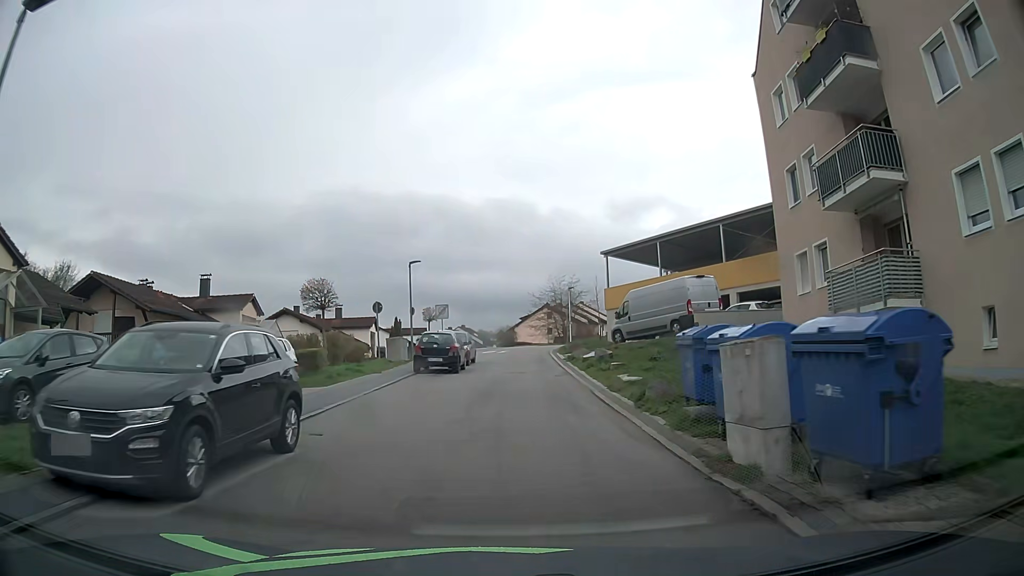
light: Day
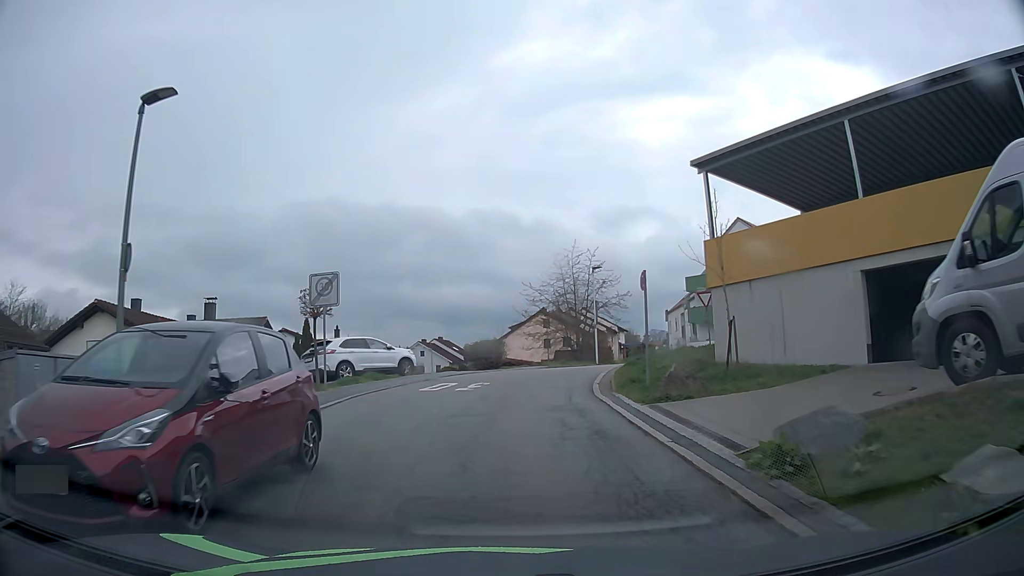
(+0.4, +25.8) m; +1°
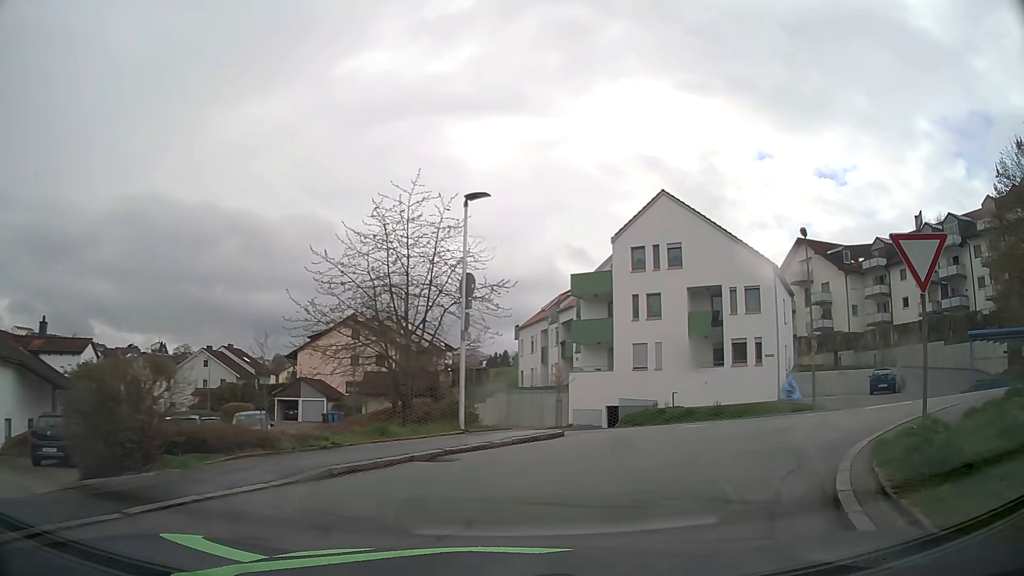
(+1.2, +22.0) m; +16°
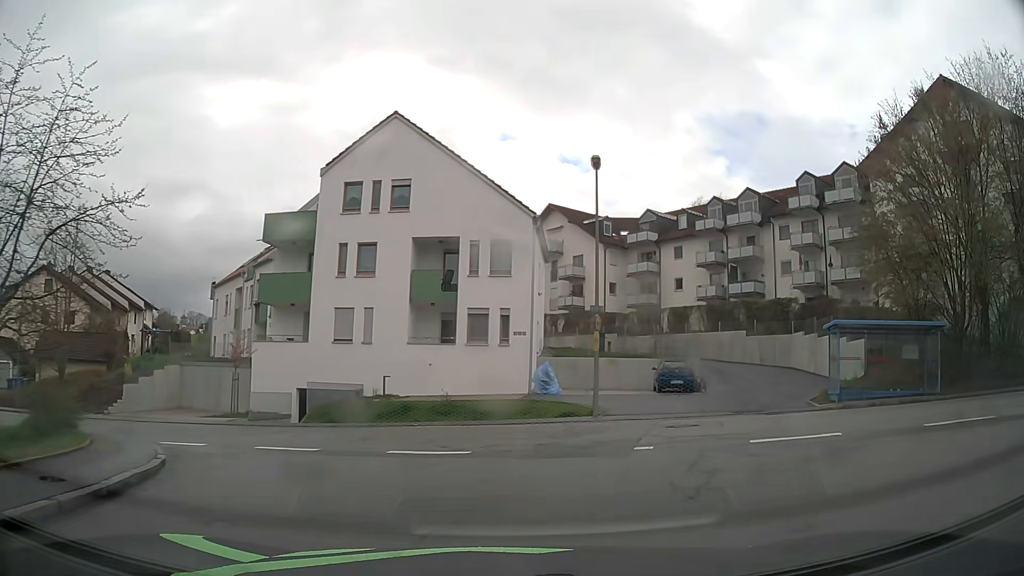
(+1.8, +9.3) m; +23°
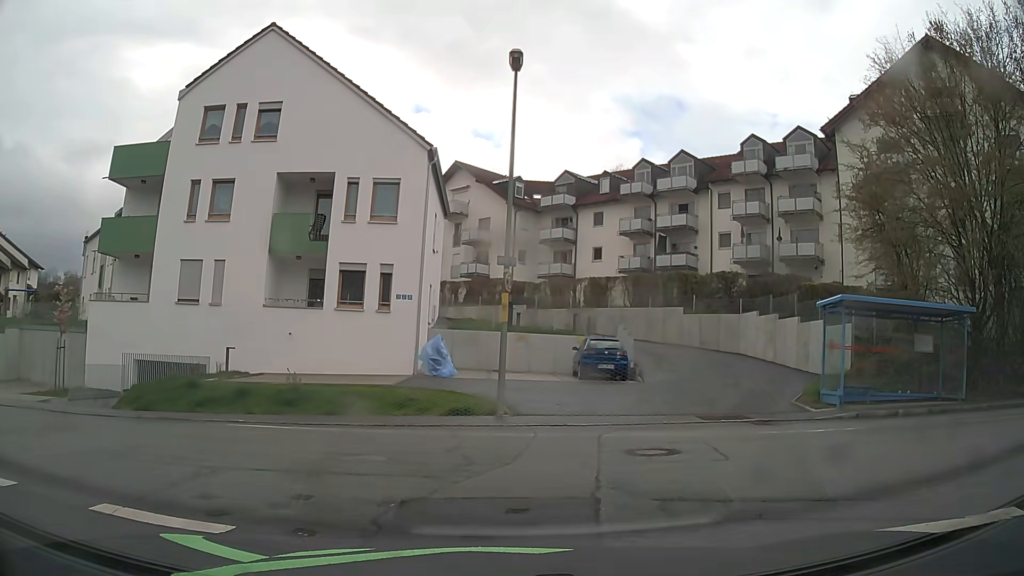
(+0.5, +6.1) m; +9°
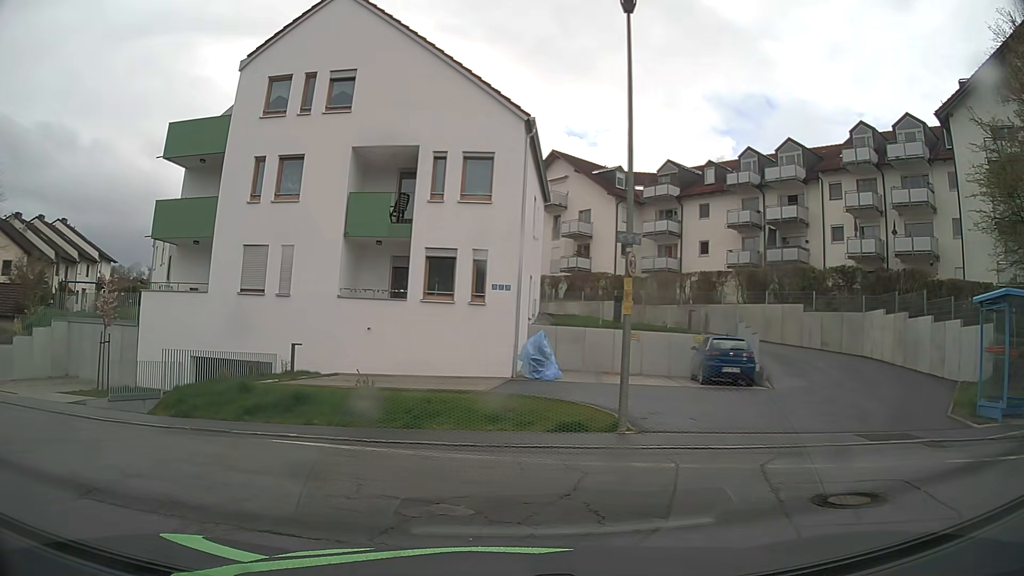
(-0.1, +2.9) m; -8°
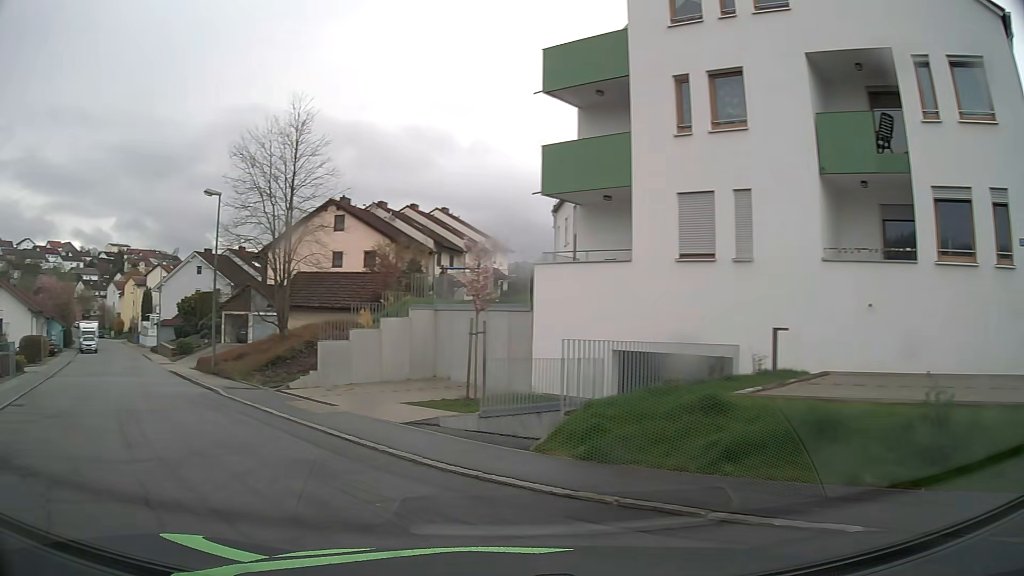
(-1.9, +6.4) m; -34°
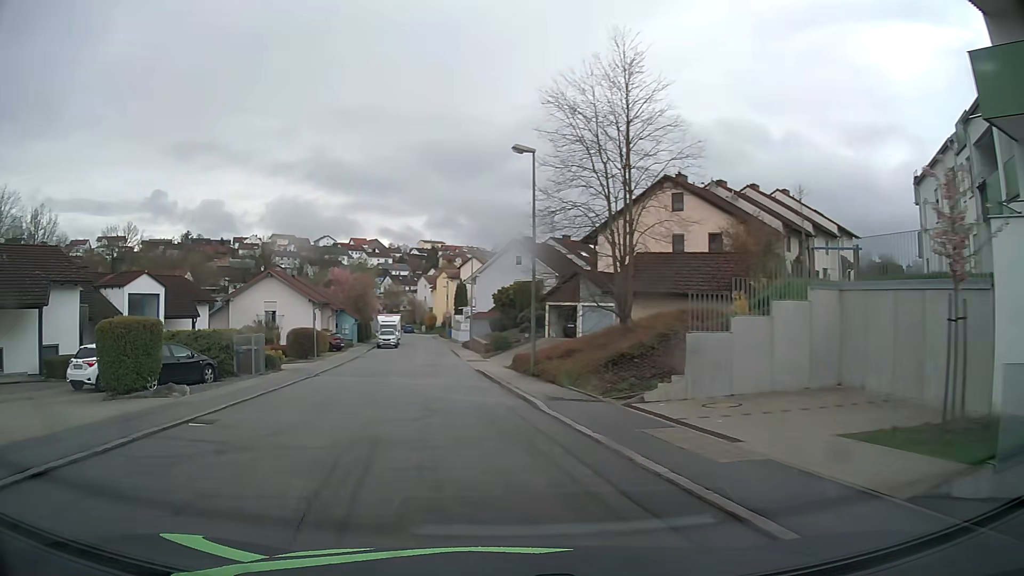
(-1.7, +6.3) m; -29°
